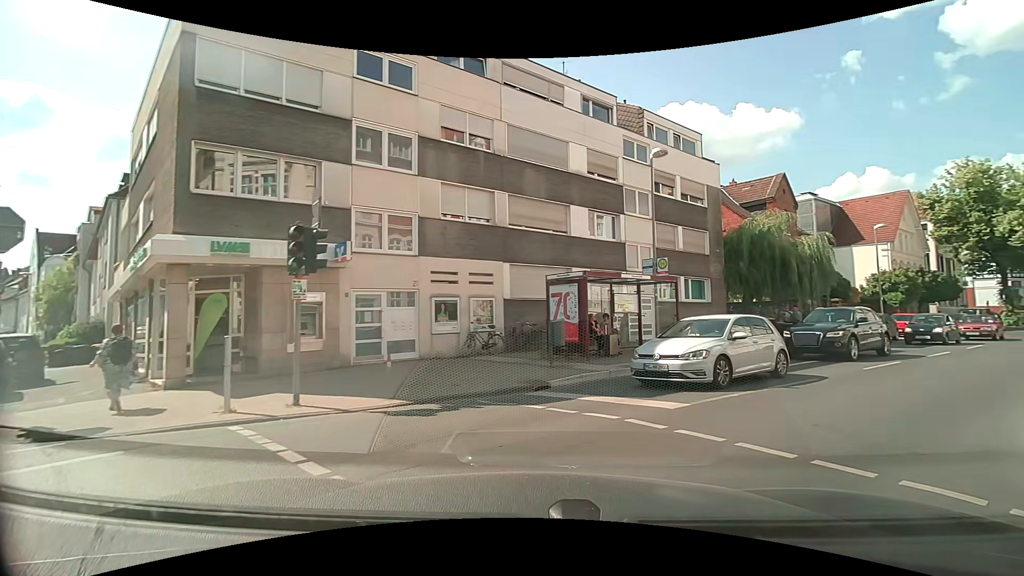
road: tertiary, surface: asphalt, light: Day
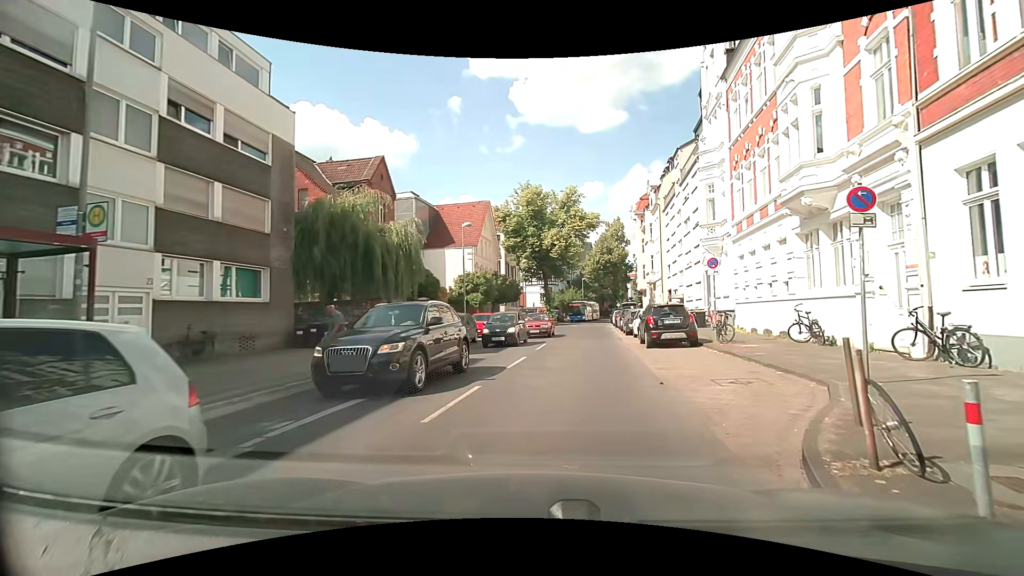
(+3.8, +8.4) m; +41°
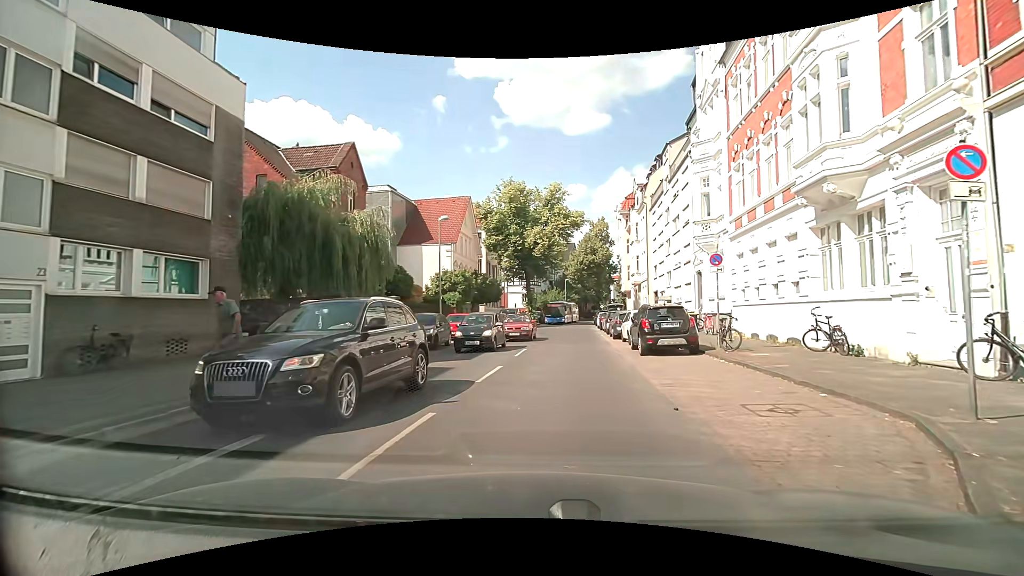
(+0.1, +2.4) m; 0°
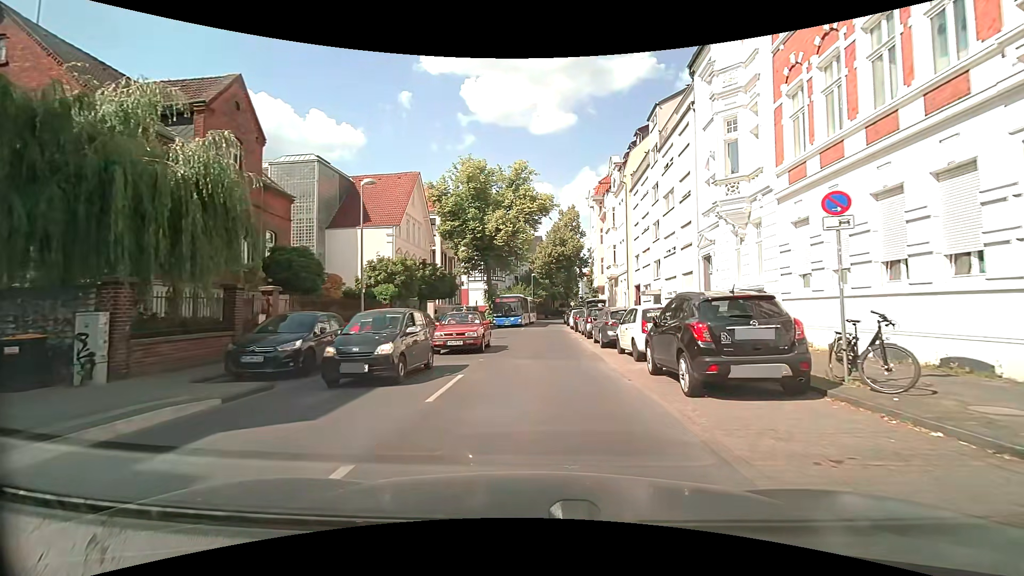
(+0.5, +8.6) m; +6°
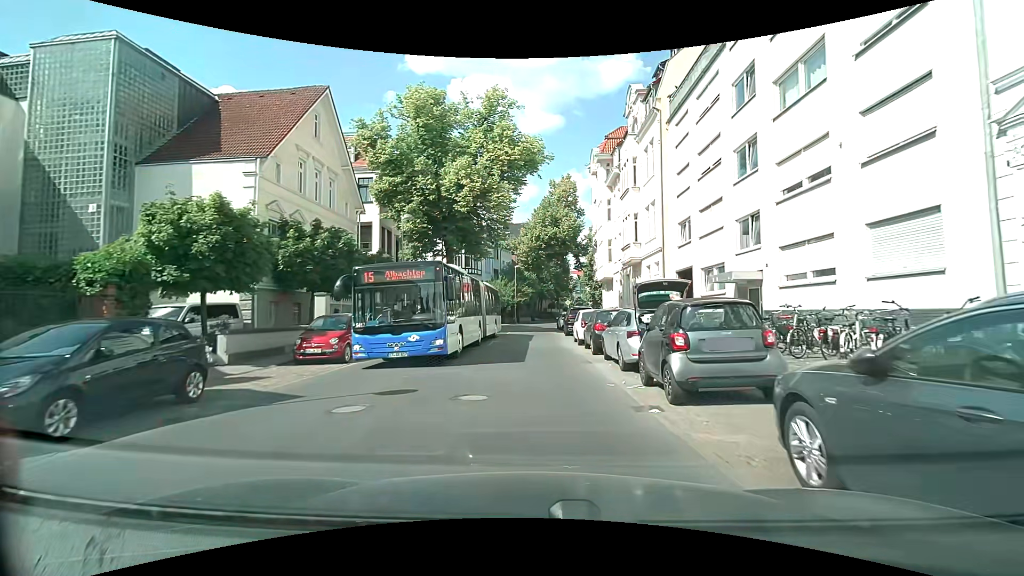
(+0.1, +17.7) m; +2°
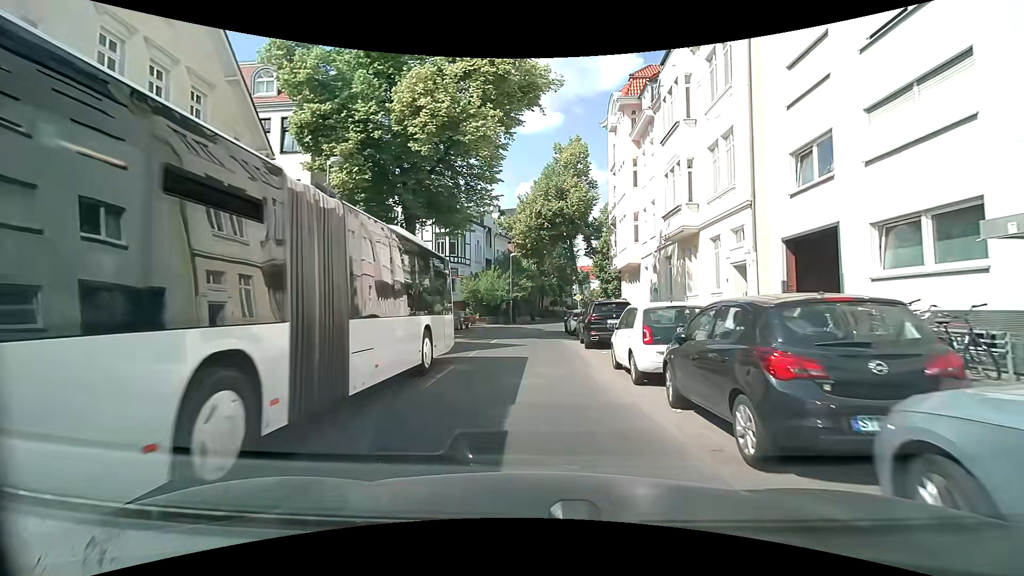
(-0.1, +12.0) m; -1°
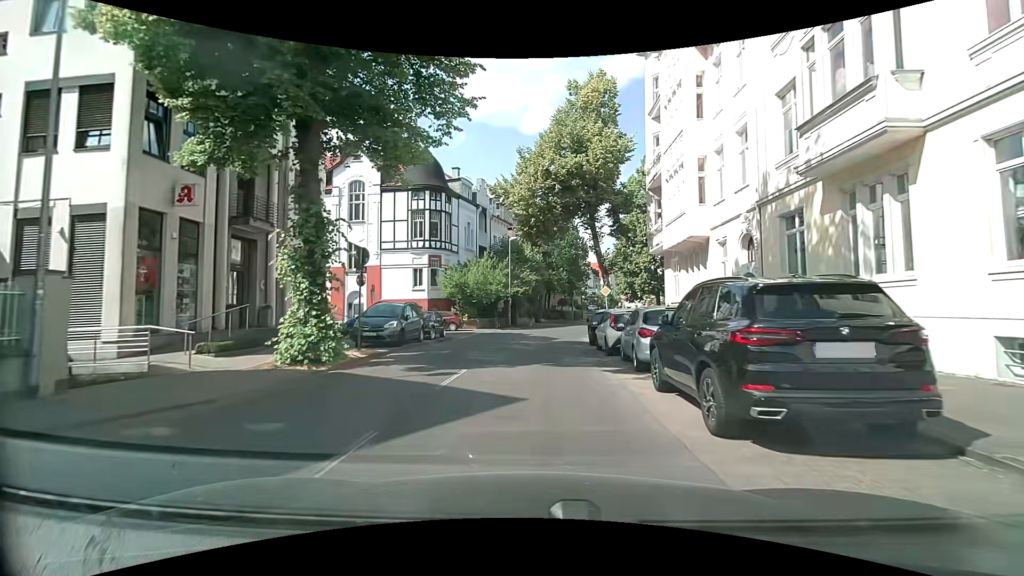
(0.0, +12.5) m; -1°
(0, +10) (0, +20) (+1, +30) (+3, +40) (+5, +49) (+8, +59) (+11, +69) (+14, +78) (+17, +88) (+20, +97) m
